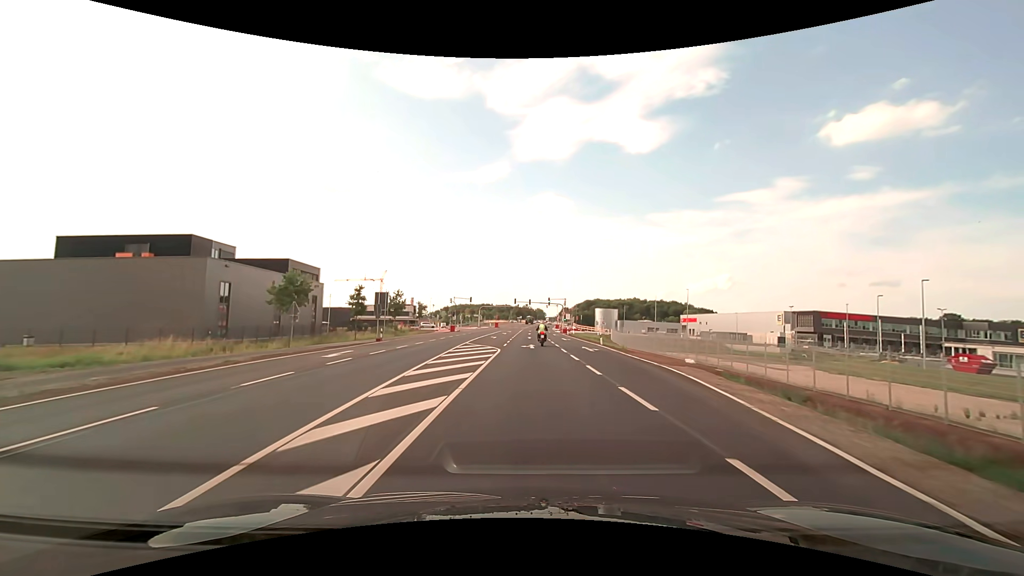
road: primary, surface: asphalt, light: Day
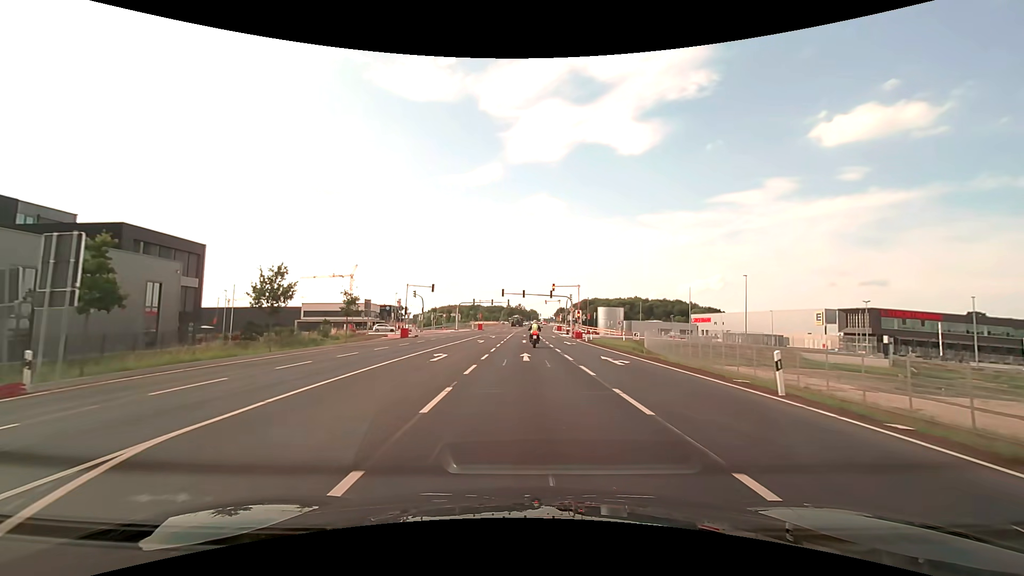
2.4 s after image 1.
(+0.2, +30.8) m; +1°
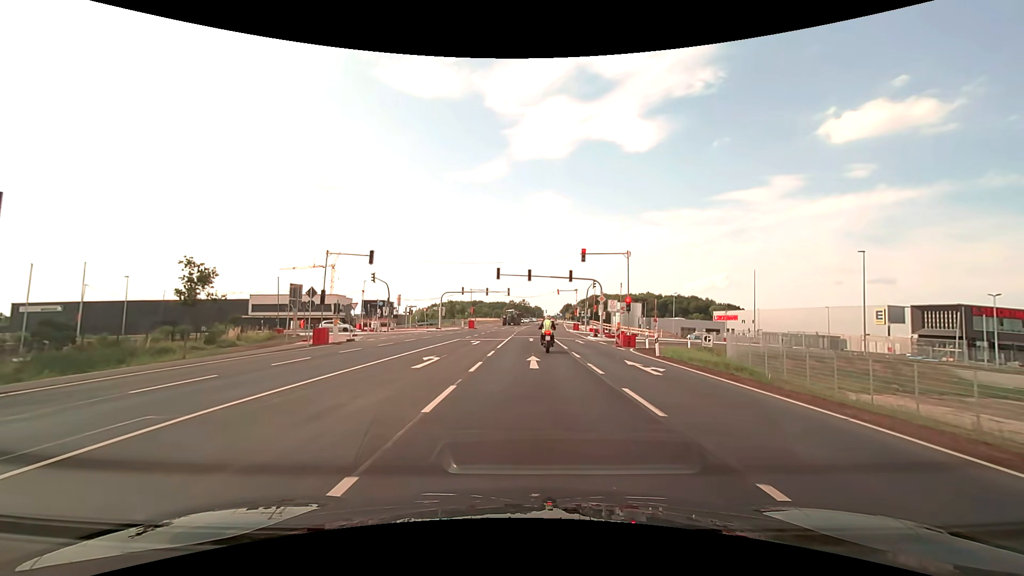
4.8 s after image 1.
(-0.1, +24.0) m; 0°
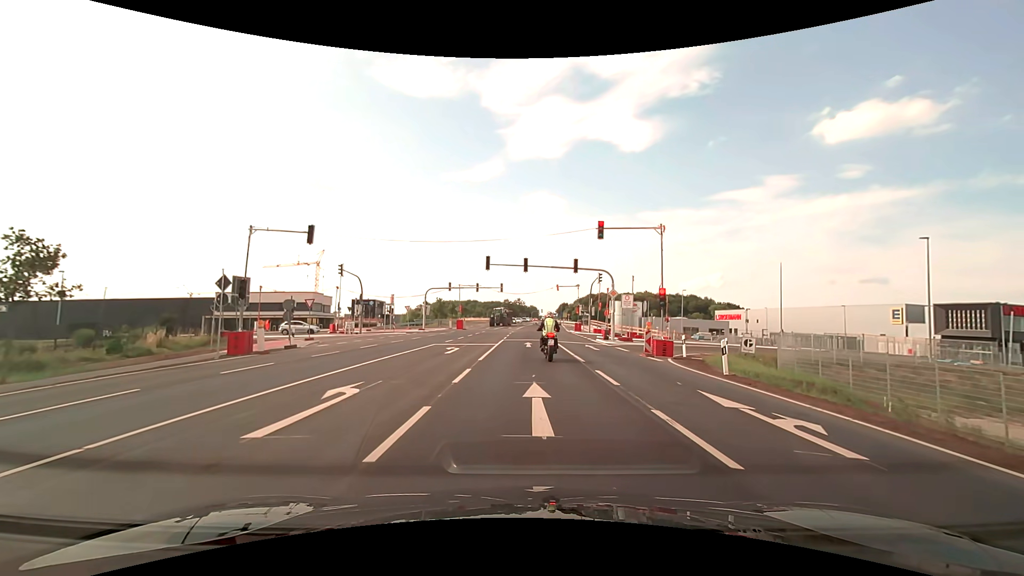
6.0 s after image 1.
(0.0, +8.4) m; +1°
(0, +10) (0, +20) (0, +30) (0, +40) (0, +50) (+1, +60) (+1, +70) (+1, +80) (+2, +90) (+2, +100) m
